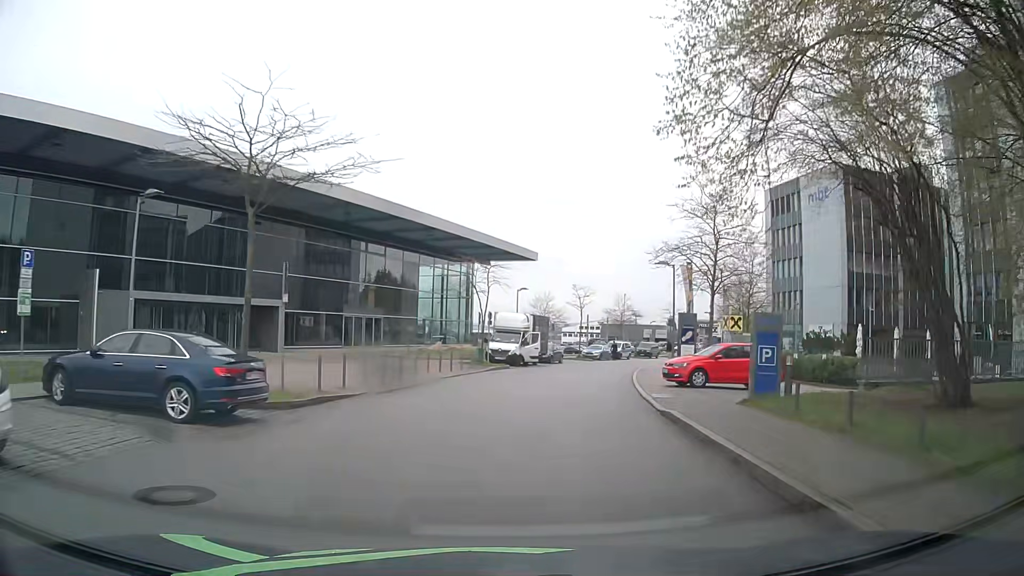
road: residential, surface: asphalt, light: Day
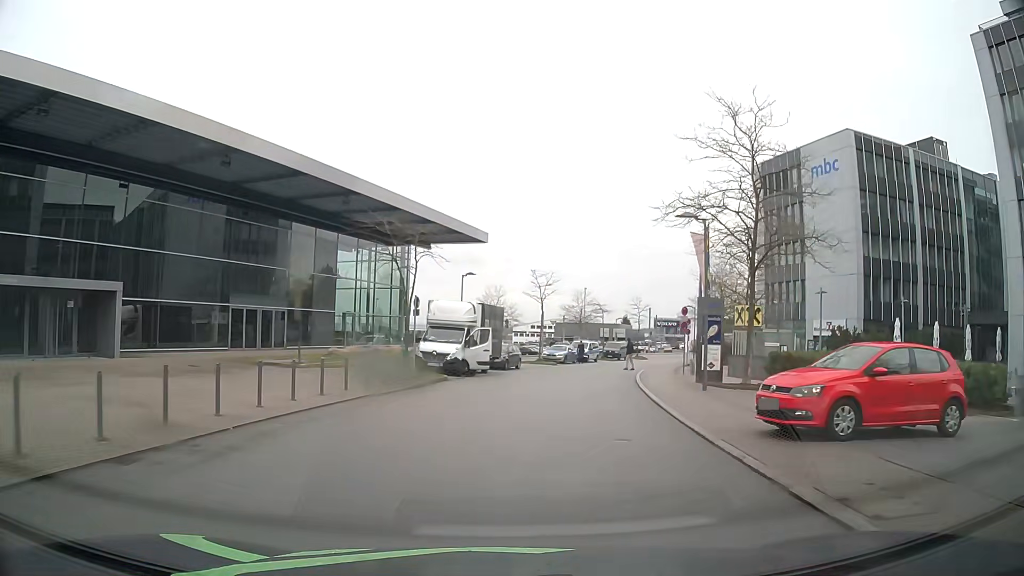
(+0.5, +11.8) m; +4°
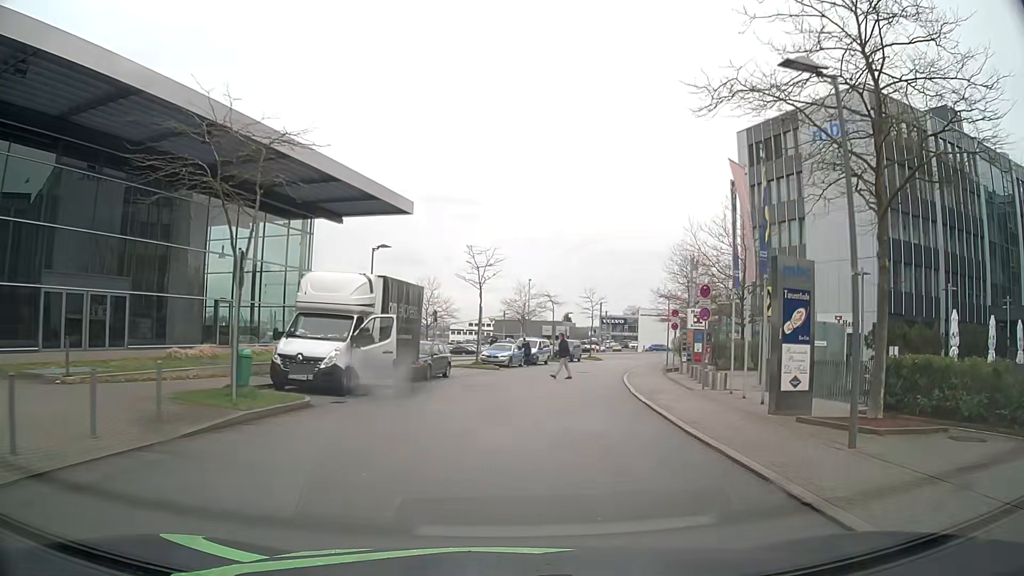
(+0.5, +11.4) m; +5°
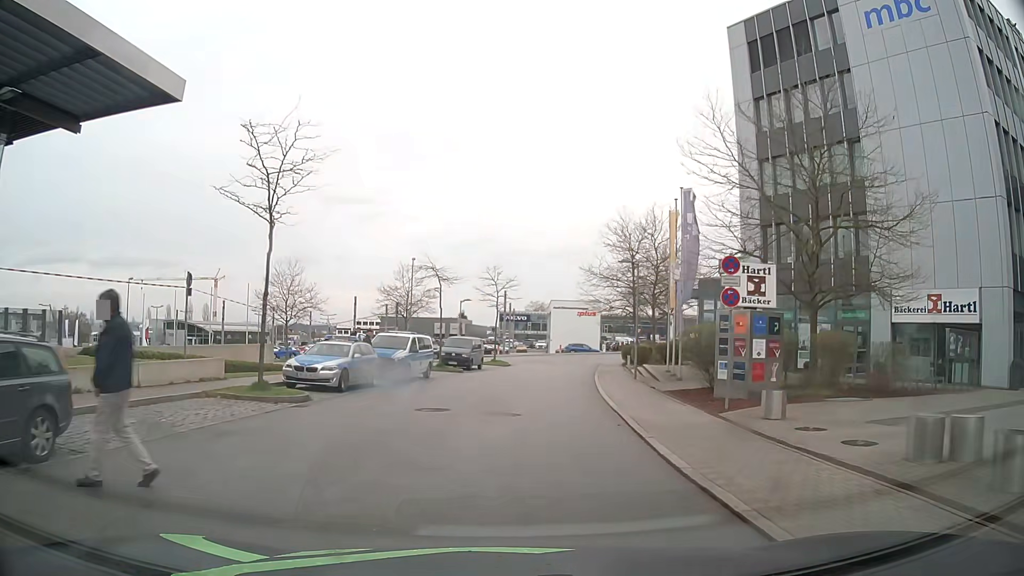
(+1.9, +21.0) m; +9°
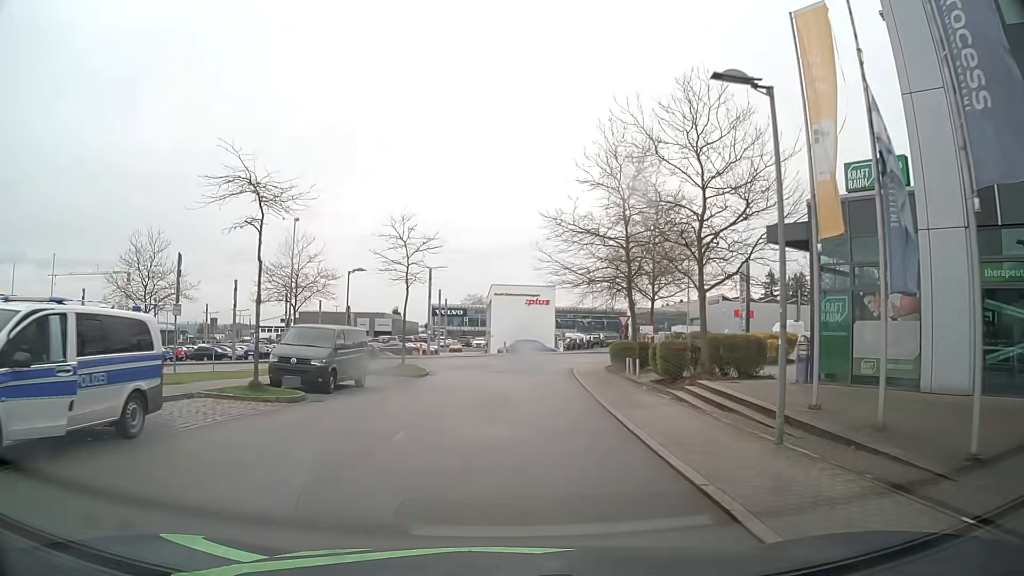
(+1.2, +20.6) m; +5°
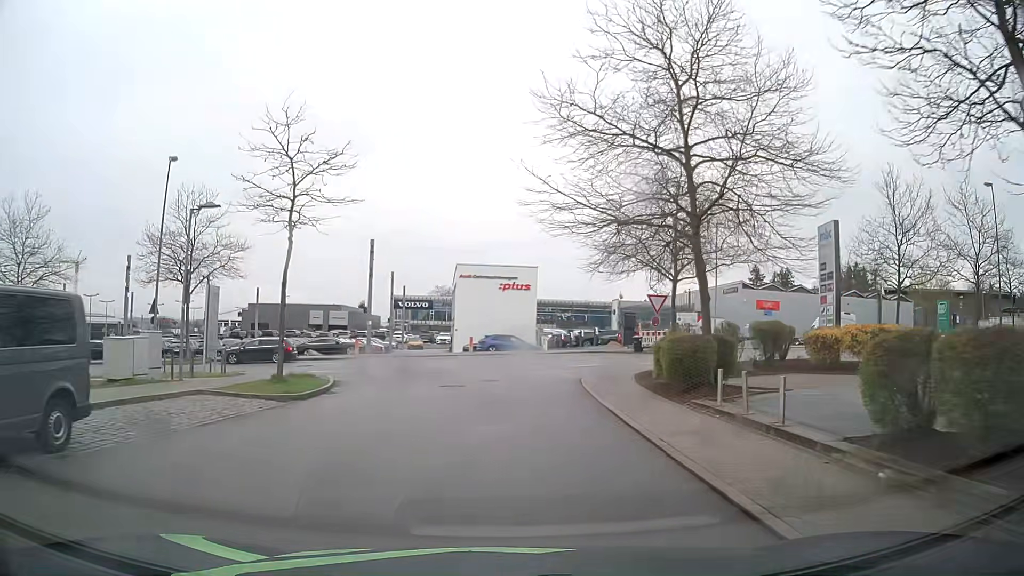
(+0.3, +15.4) m; +2°
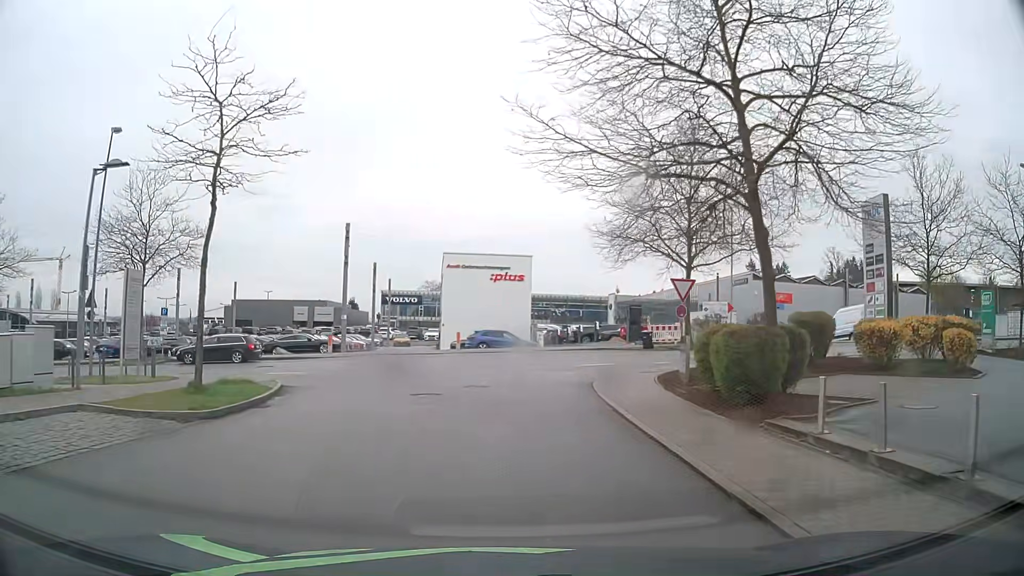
(0.0, +4.8) m; +1°
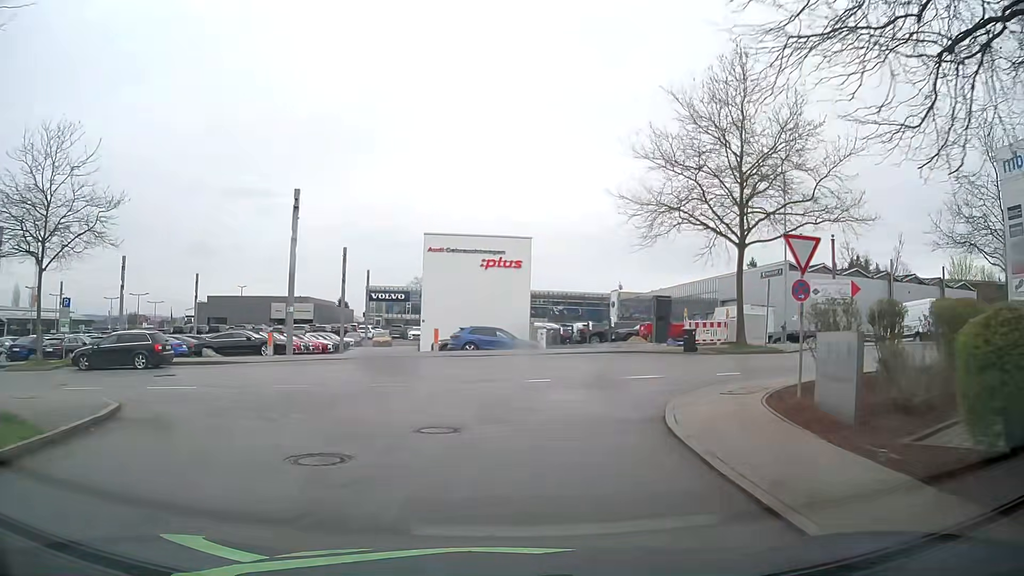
(0.0, +9.0) m; 0°
